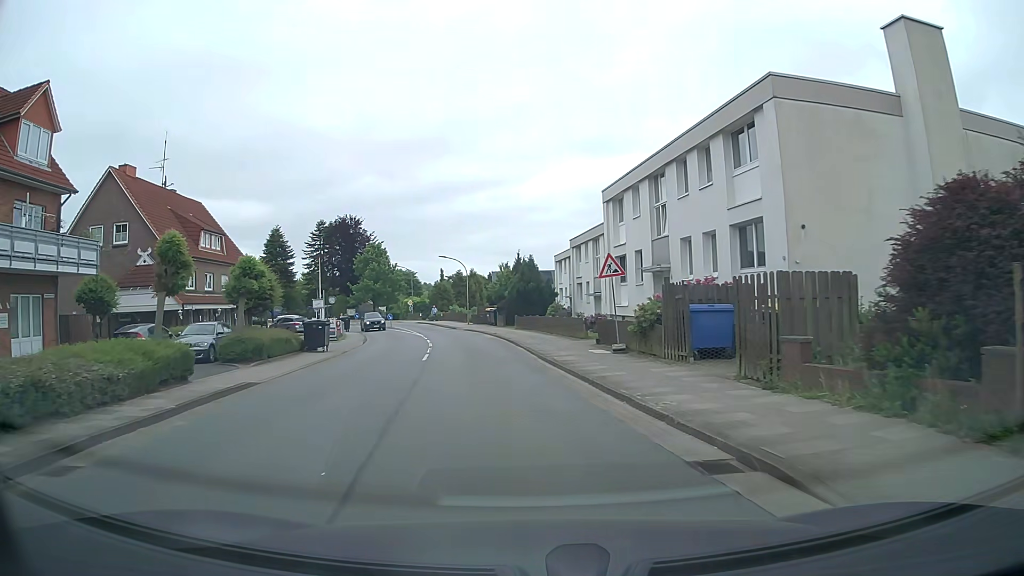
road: tertiary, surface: asphalt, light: Day
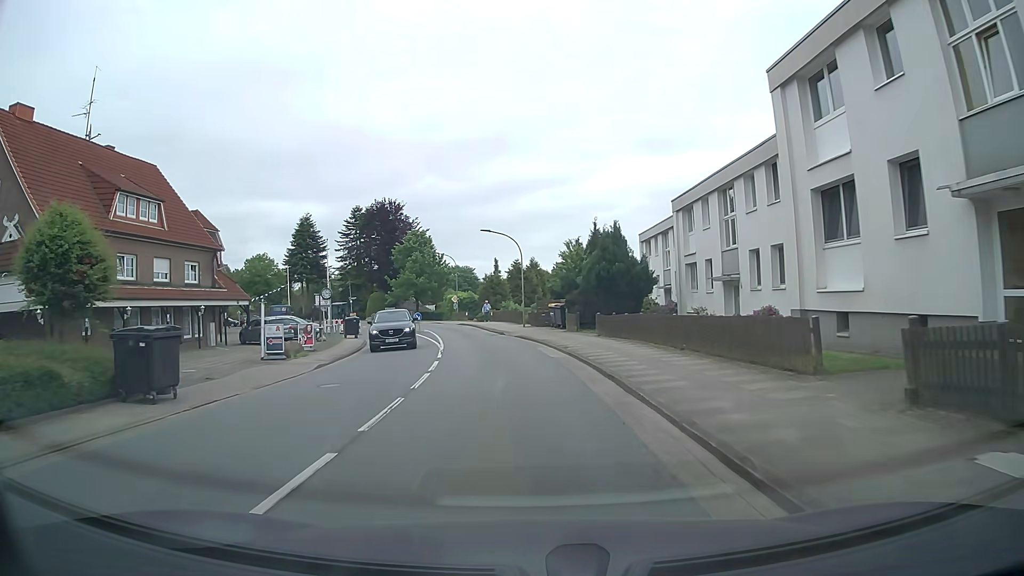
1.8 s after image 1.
(-0.9, +17.3) m; -5°
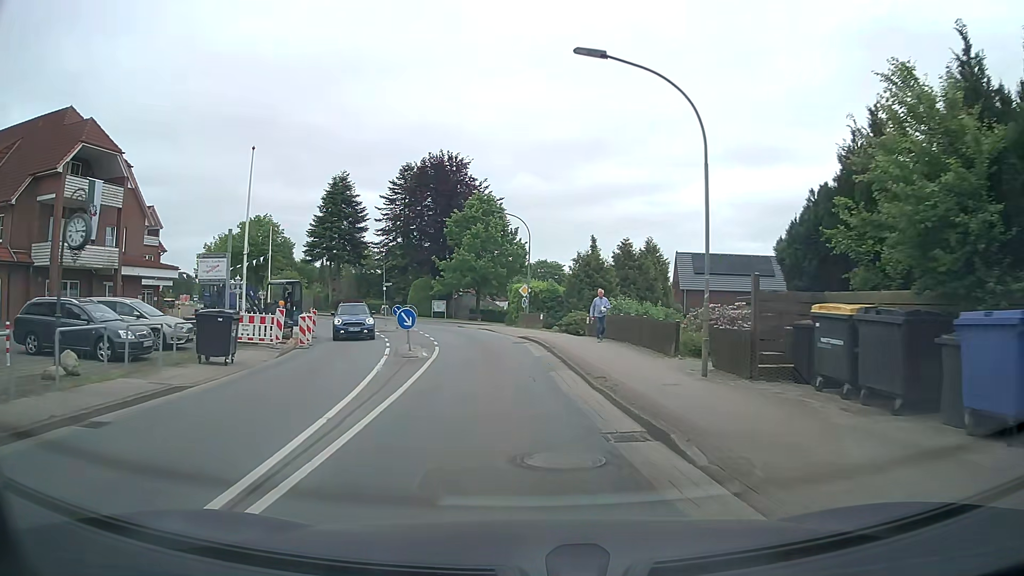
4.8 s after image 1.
(-1.8, +28.3) m; -8°
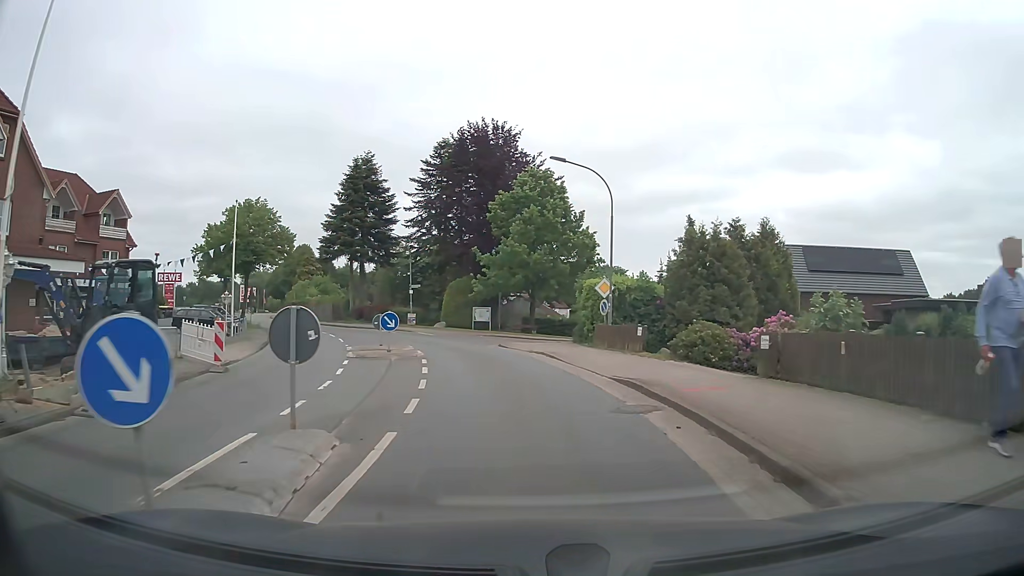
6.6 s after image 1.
(-0.8, +15.6) m; -6°
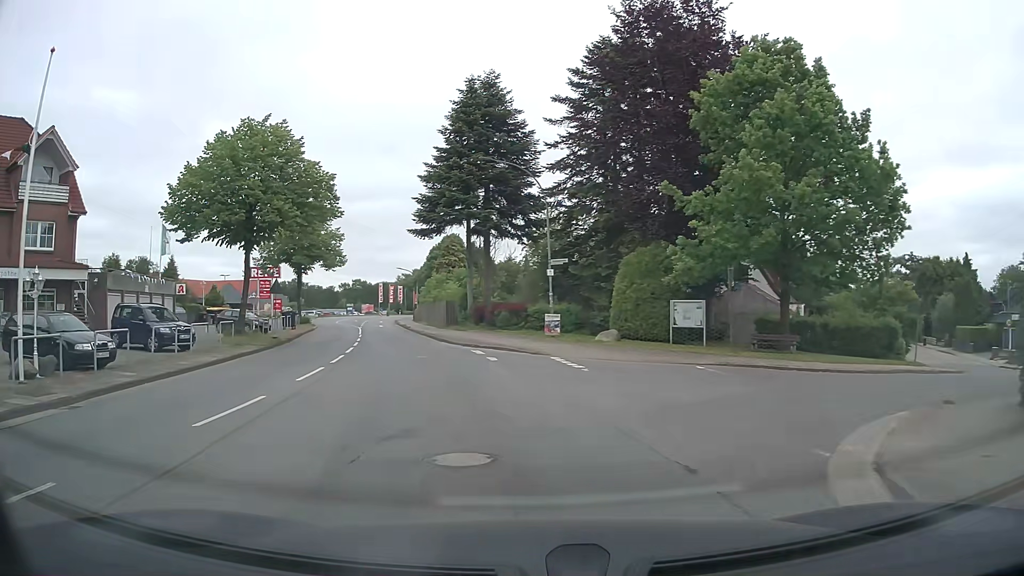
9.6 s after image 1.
(-1.8, +25.6) m; -13°
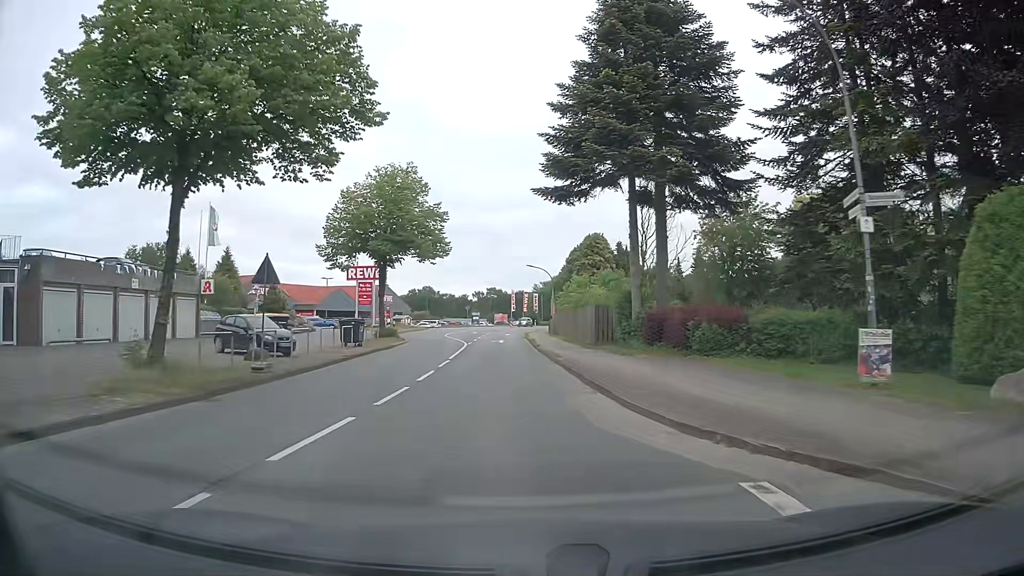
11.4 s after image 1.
(-2.5, +17.0) m; -13°
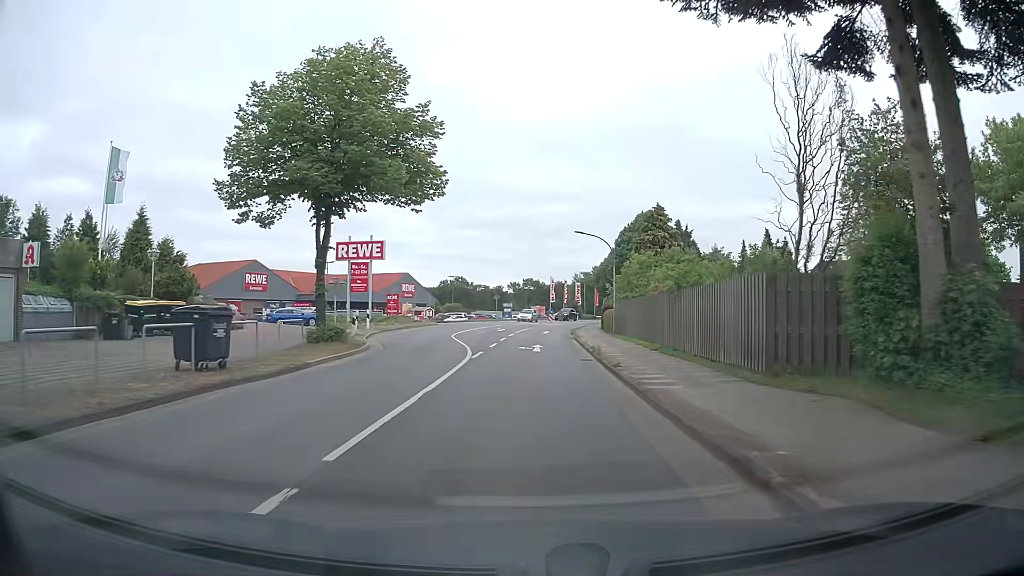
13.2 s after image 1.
(-0.5, +18.5) m; -3°
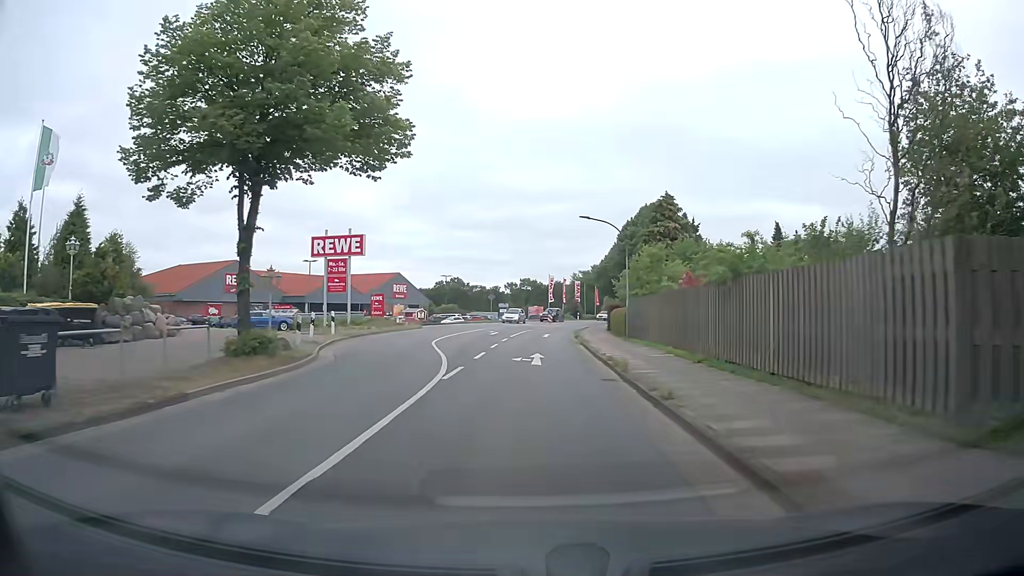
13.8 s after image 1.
(0.0, +6.1) m; 0°
